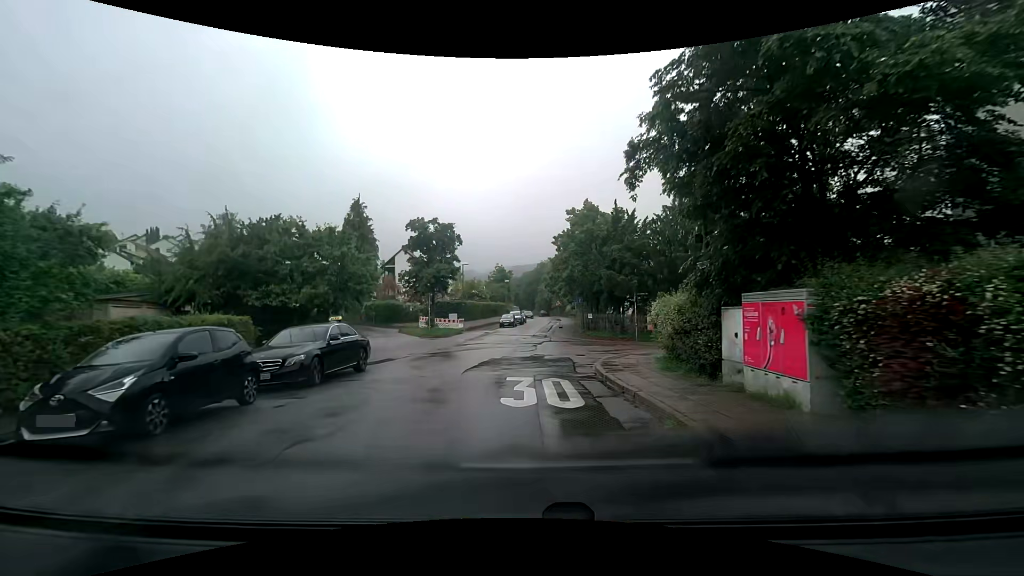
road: residential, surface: asphalt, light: Day
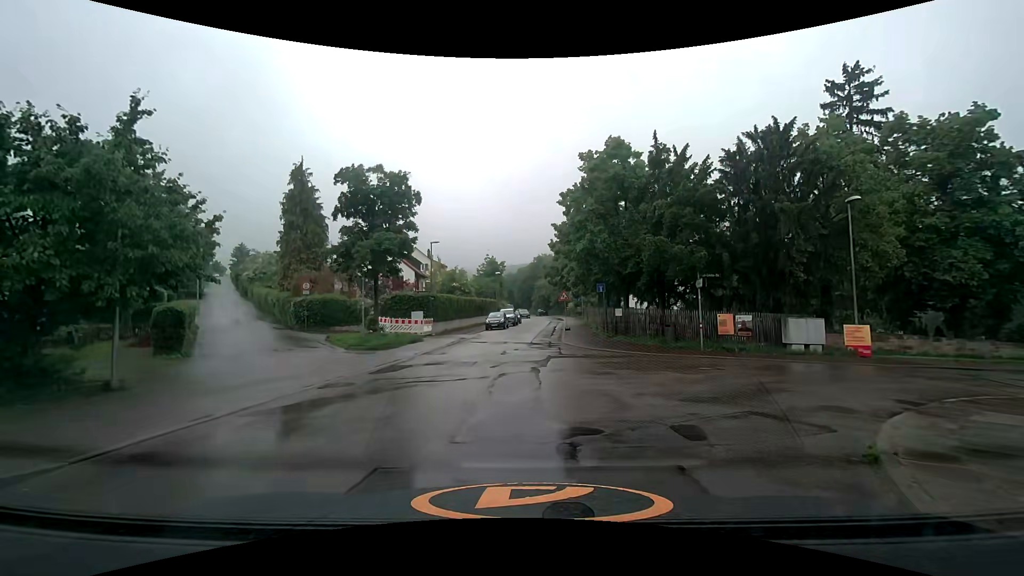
(+0.2, +13.2) m; -1°
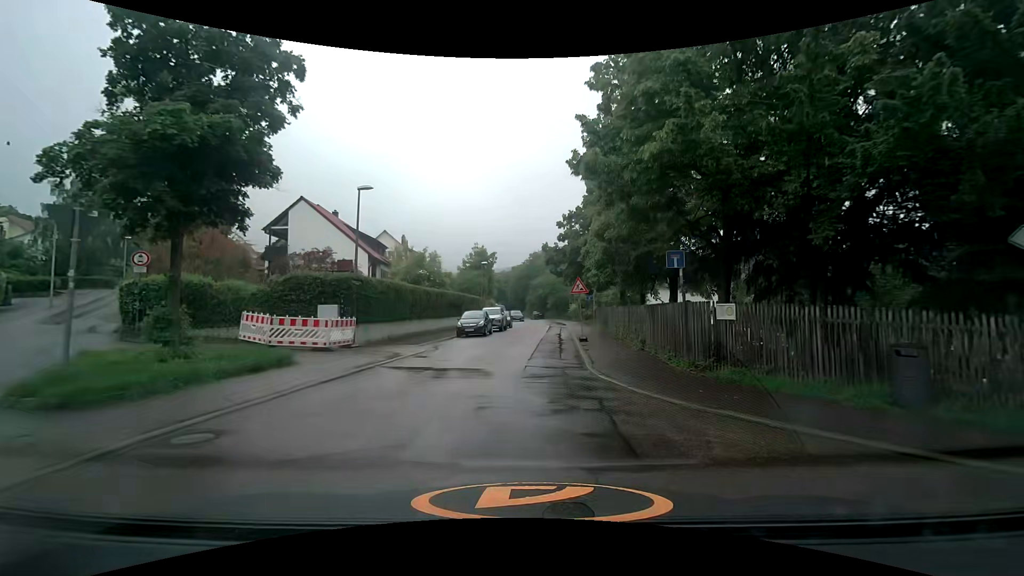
(+0.6, +14.0) m; +3°
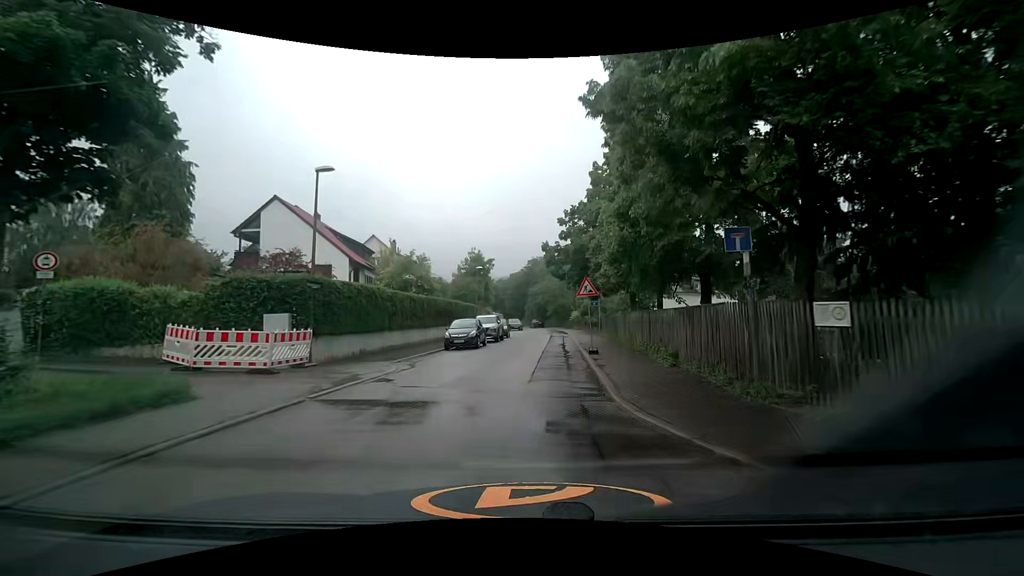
(0.0, +3.9) m; 0°
